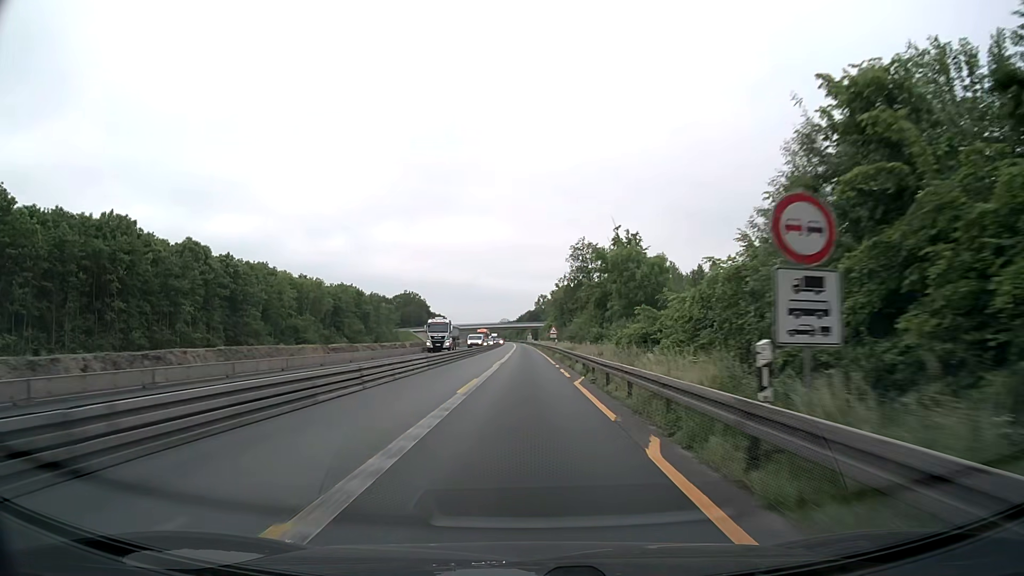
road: motorway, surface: asphalt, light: Day
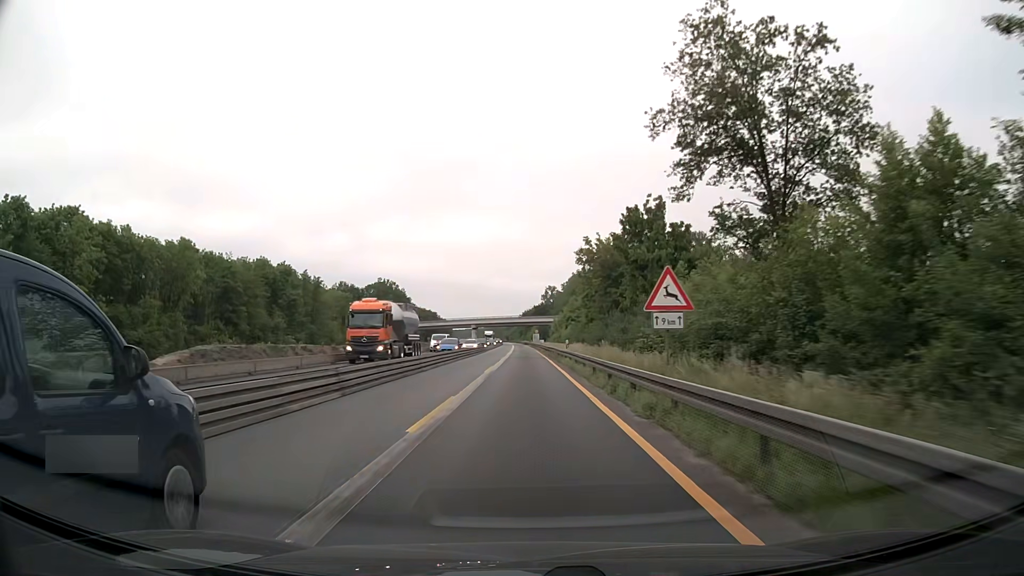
(-0.2, +64.3) m; -1°
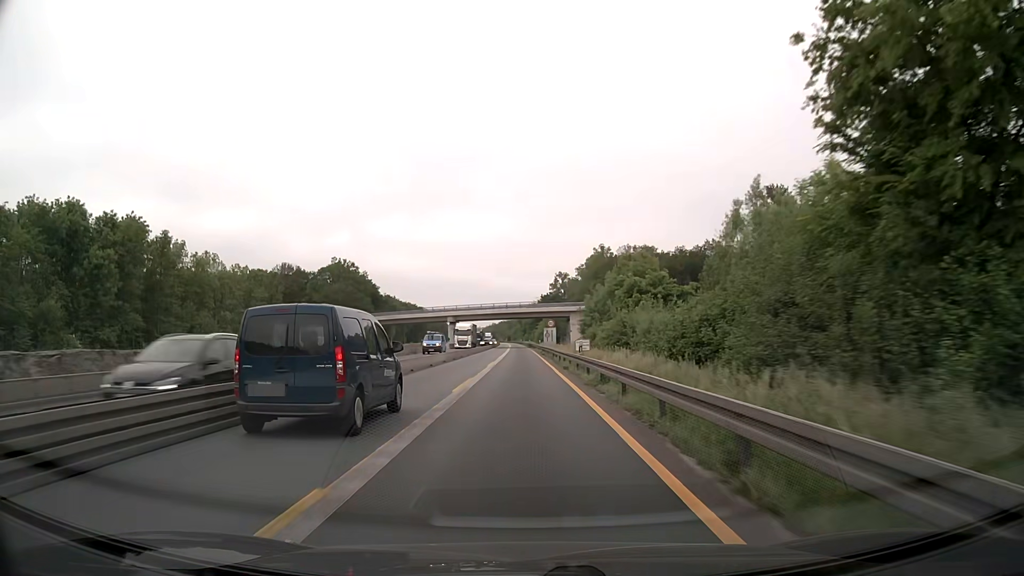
(0.0, +64.4) m; 0°
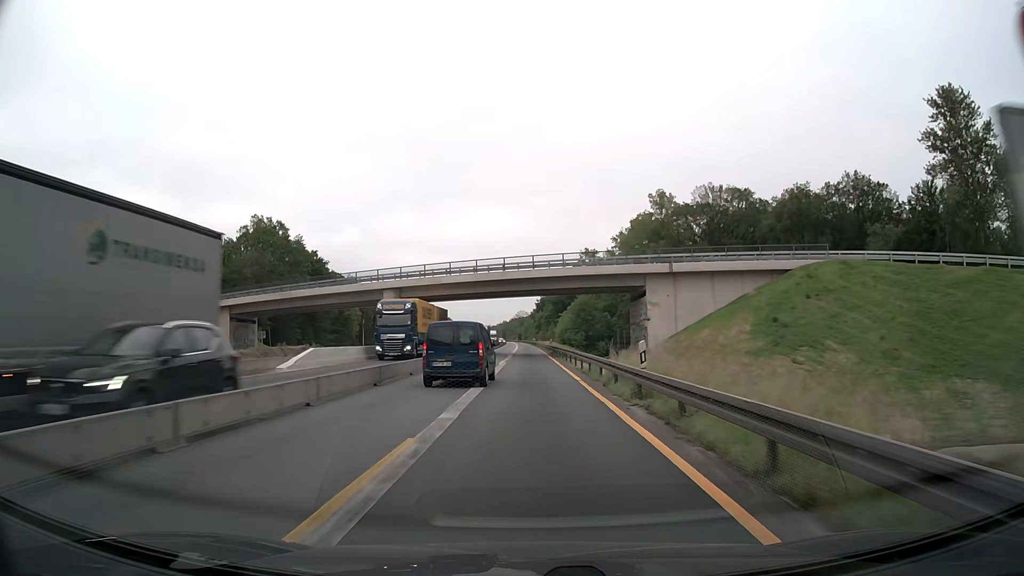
(-0.5, +64.4) m; -1°
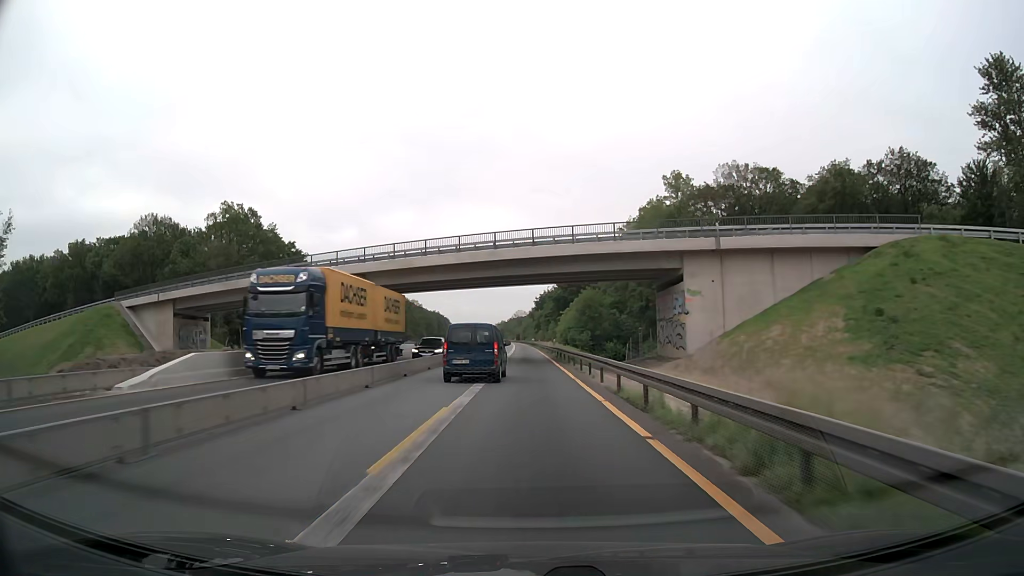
(0.0, +12.9) m; 0°
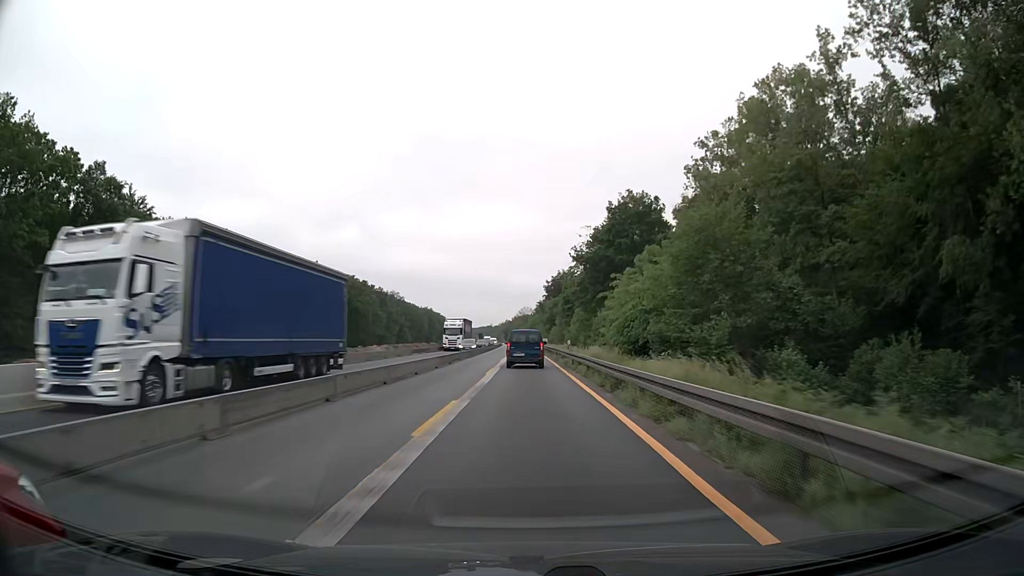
(-0.2, +64.3) m; 0°
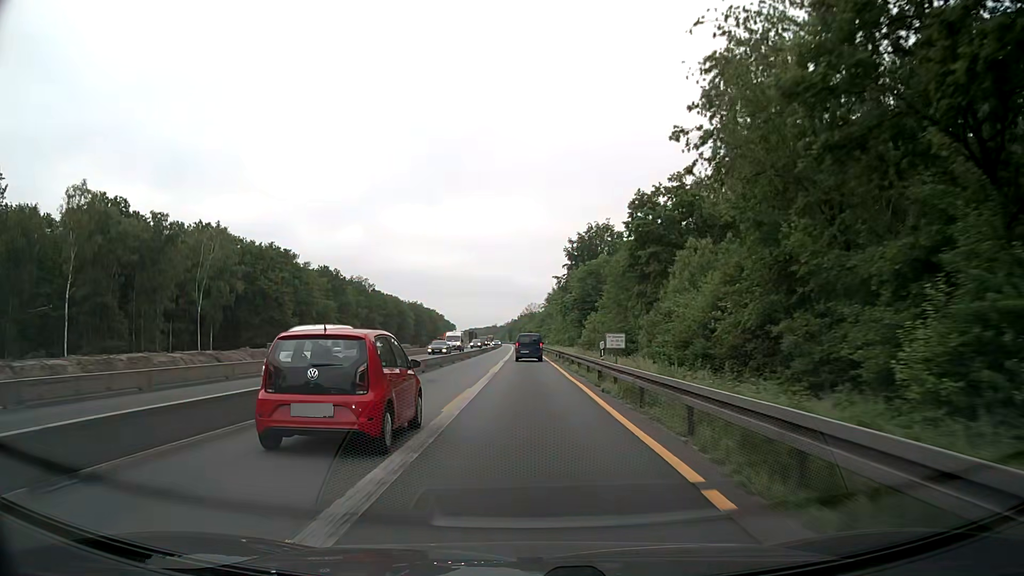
(-0.5, +64.4) m; -1°
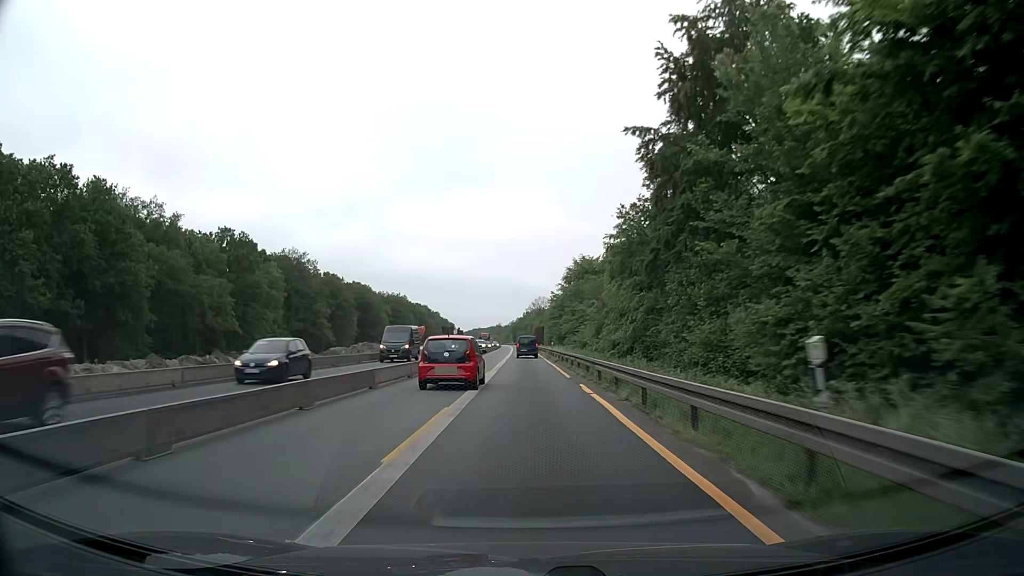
(-0.6, +64.5) m; -1°
(0, +10) (0, +20) (0, +30) (0, +40) (0, +50) (0, +60) (0, +70) (0, +80) (-1, +90) (-1, +100) m
